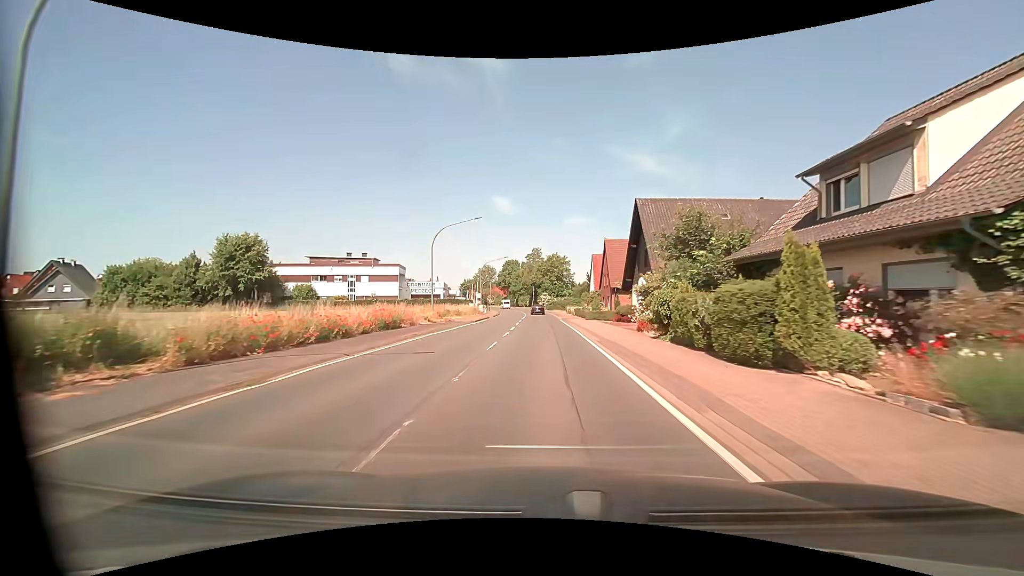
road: primary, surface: asphalt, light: Day
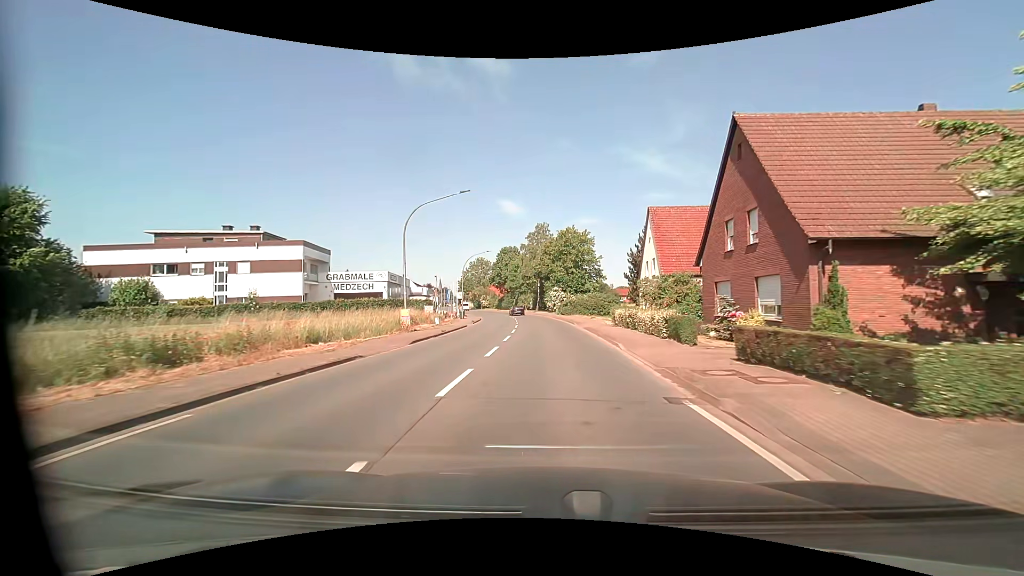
(-0.5, +39.7) m; -1°
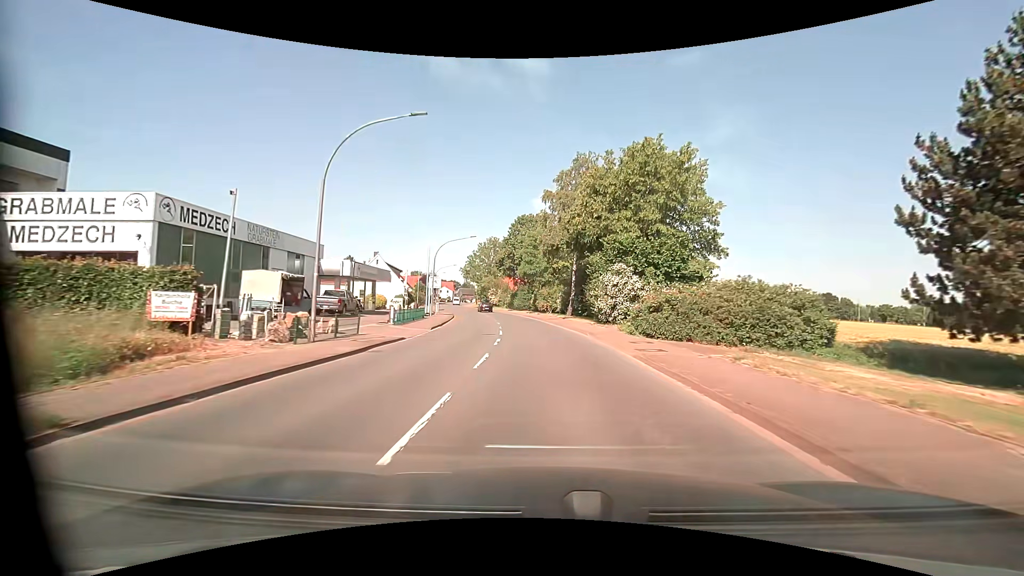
(-0.6, +39.5) m; -3°
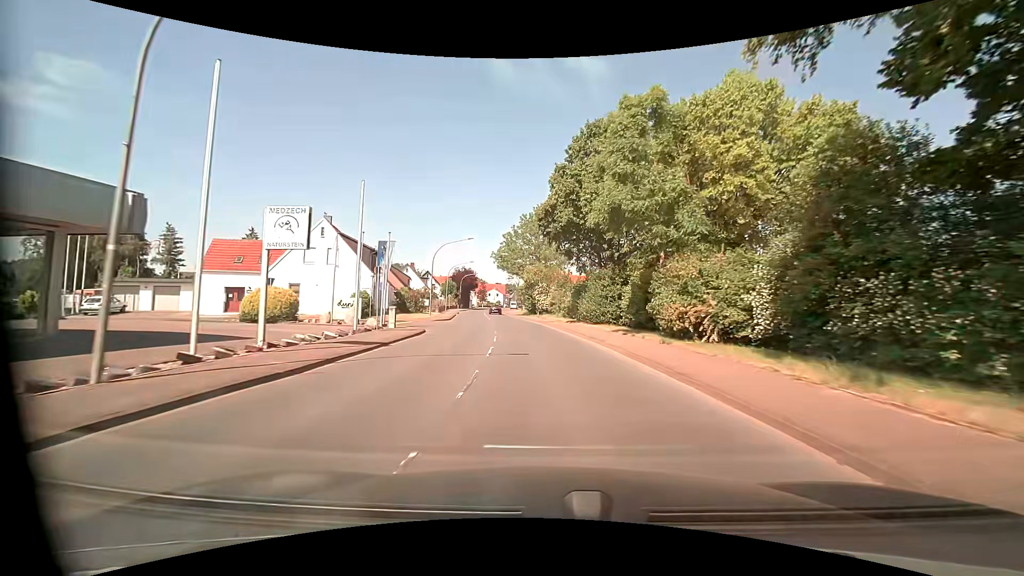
(-2.4, +39.4) m; -7°
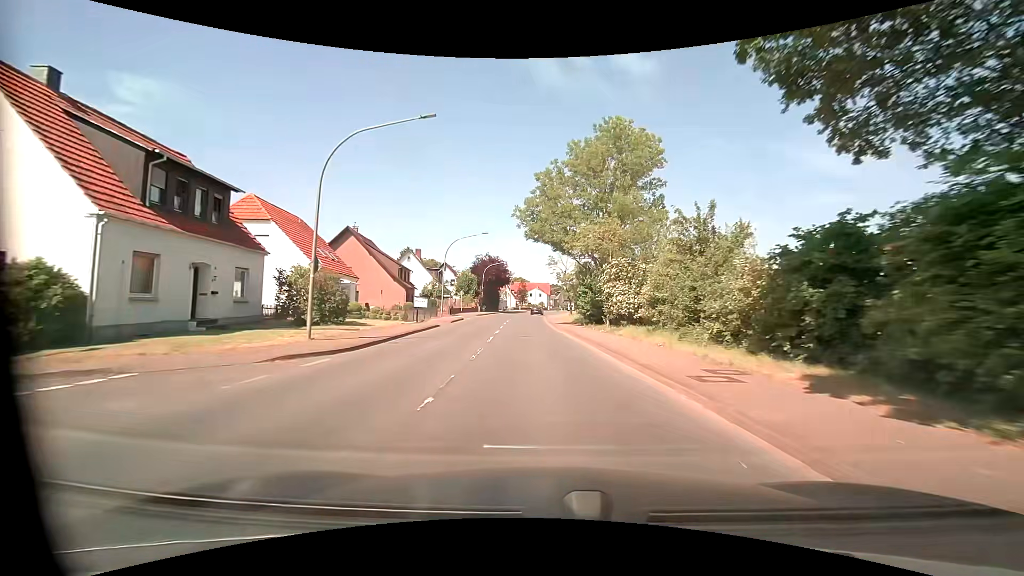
(-1.5, +31.5) m; -6°
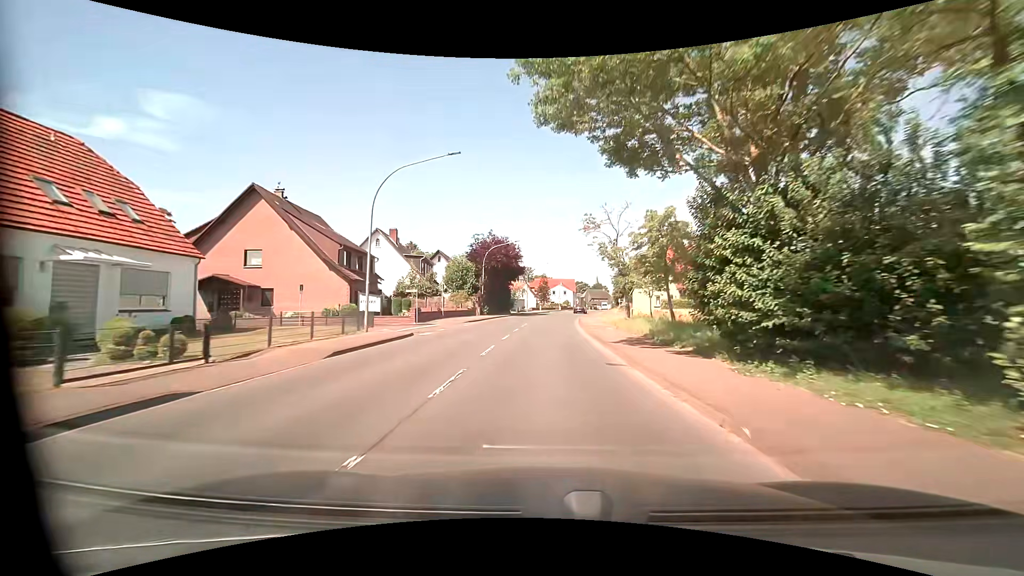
(-0.5, +23.7) m; -2°
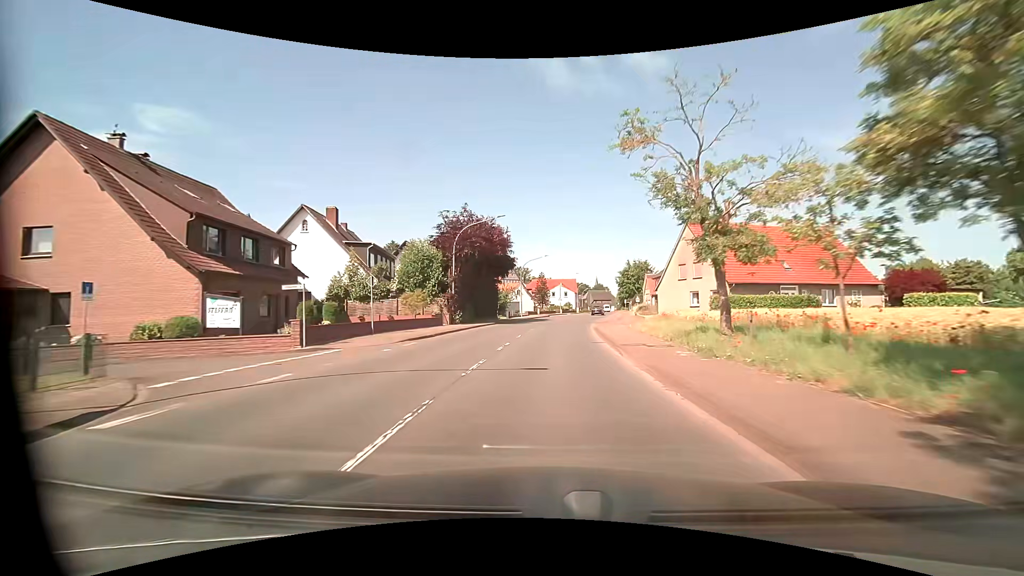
(0.0, +15.8) m; 0°
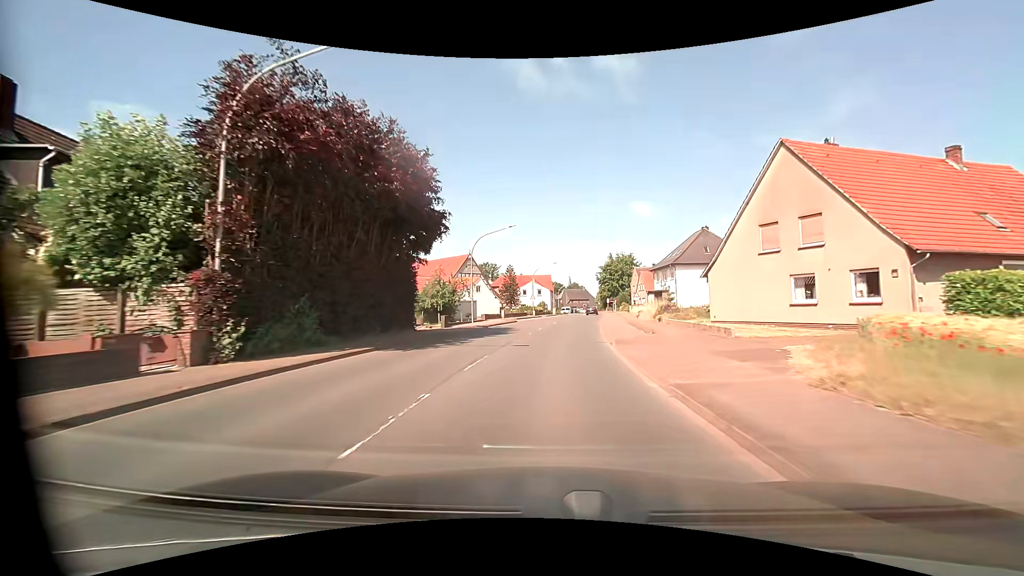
(+0.5, +23.7) m; +3°
(0, +10) (+1, +20) (+1, +30) (+2, +40) (+3, +50) (+4, +60) (+6, +70) (+7, +80) (+8, +90) (+9, +100) m
